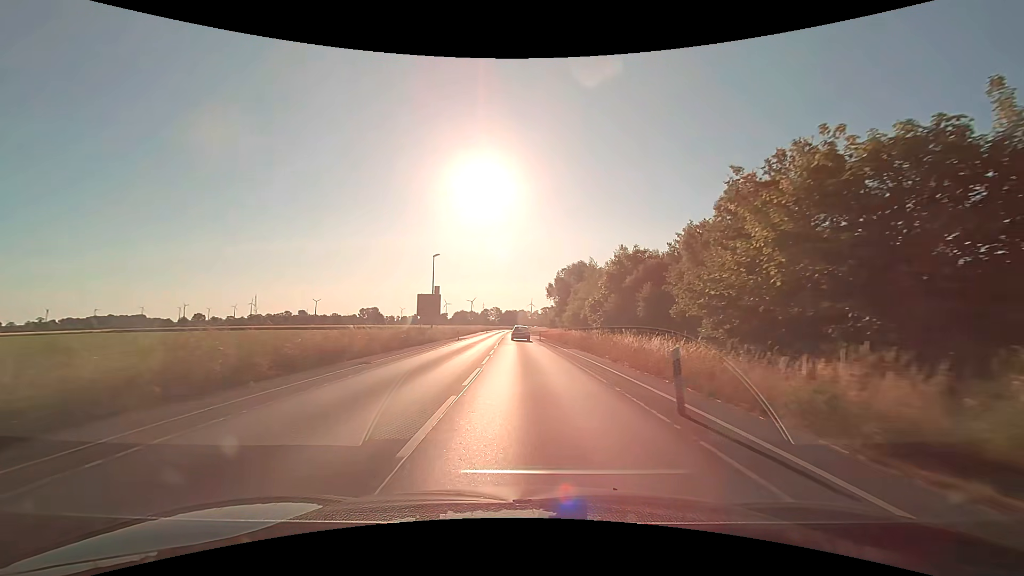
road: secondary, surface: asphalt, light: Day
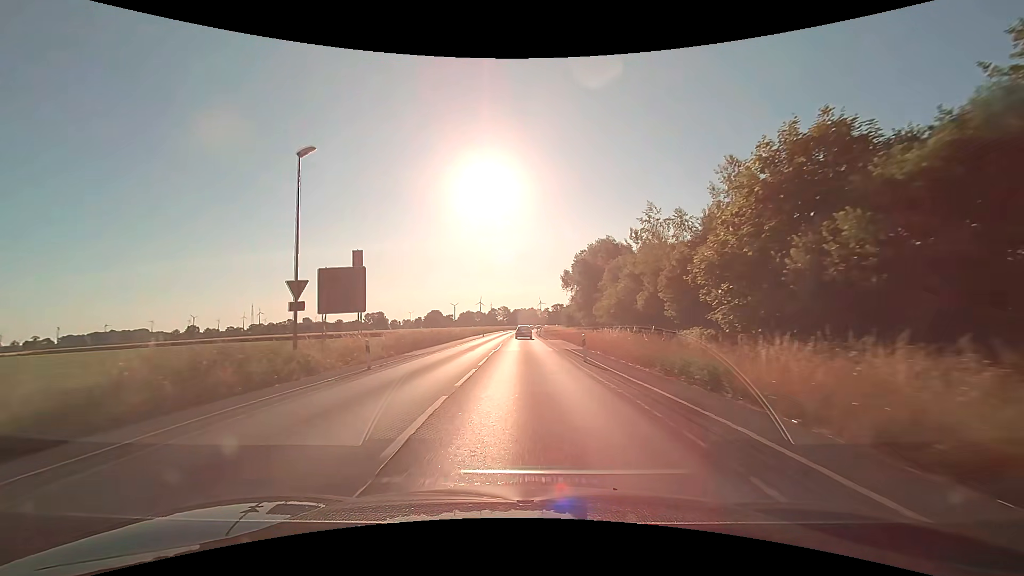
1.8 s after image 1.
(-0.3, +30.4) m; -1°
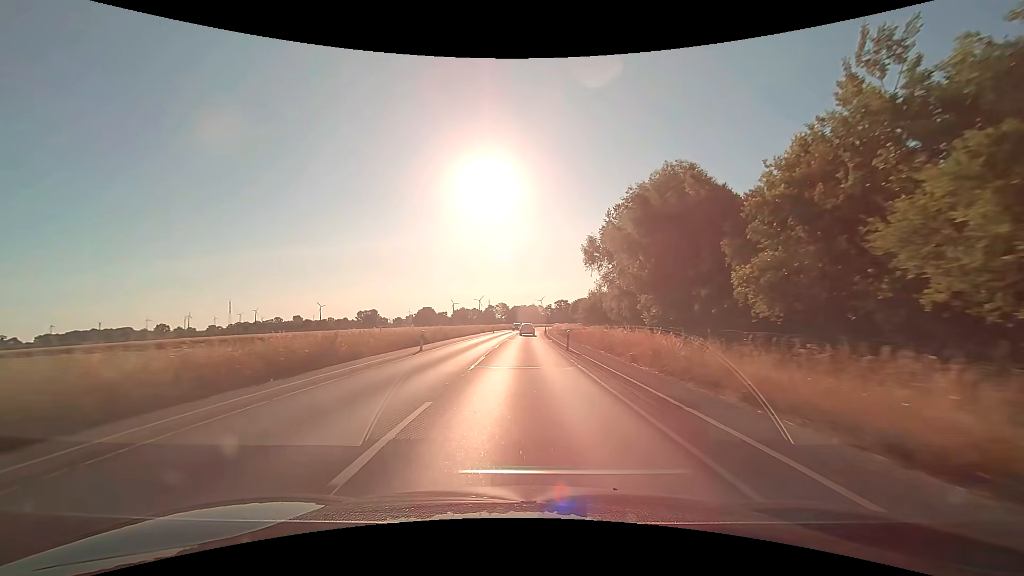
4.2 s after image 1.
(-0.2, +43.1) m; 0°
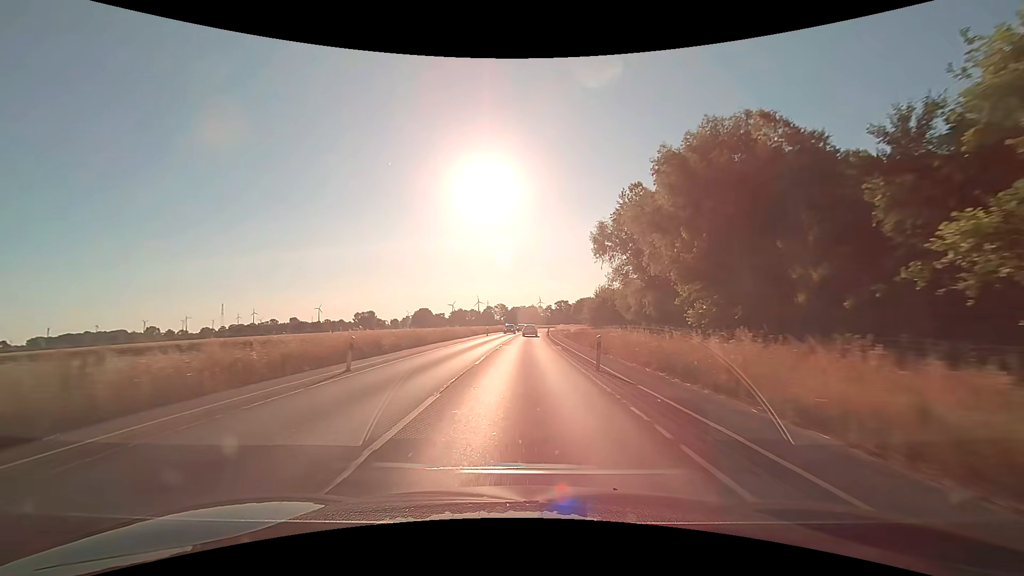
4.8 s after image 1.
(0.0, +11.2) m; 0°
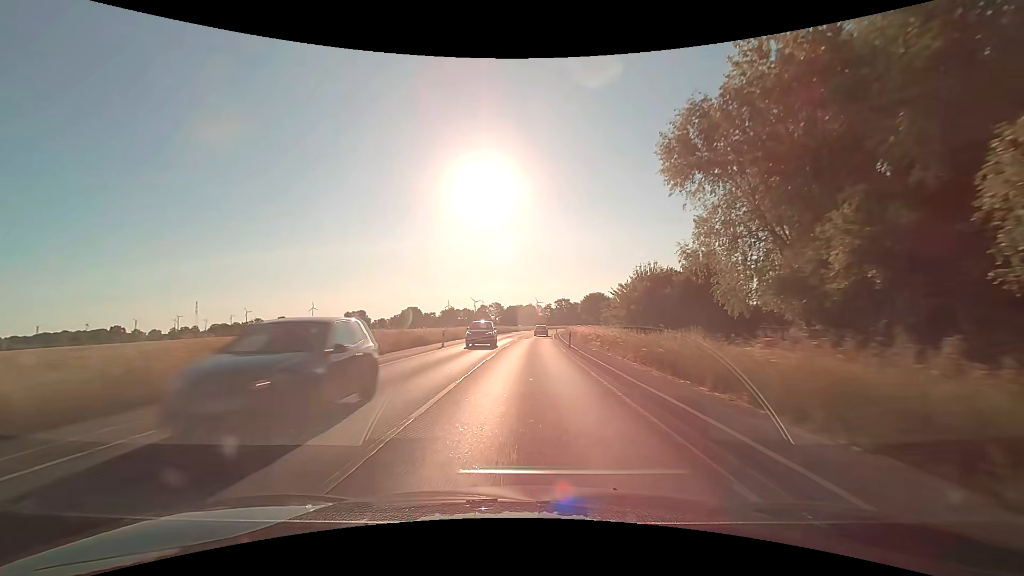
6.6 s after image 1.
(0.0, +34.5) m; 0°
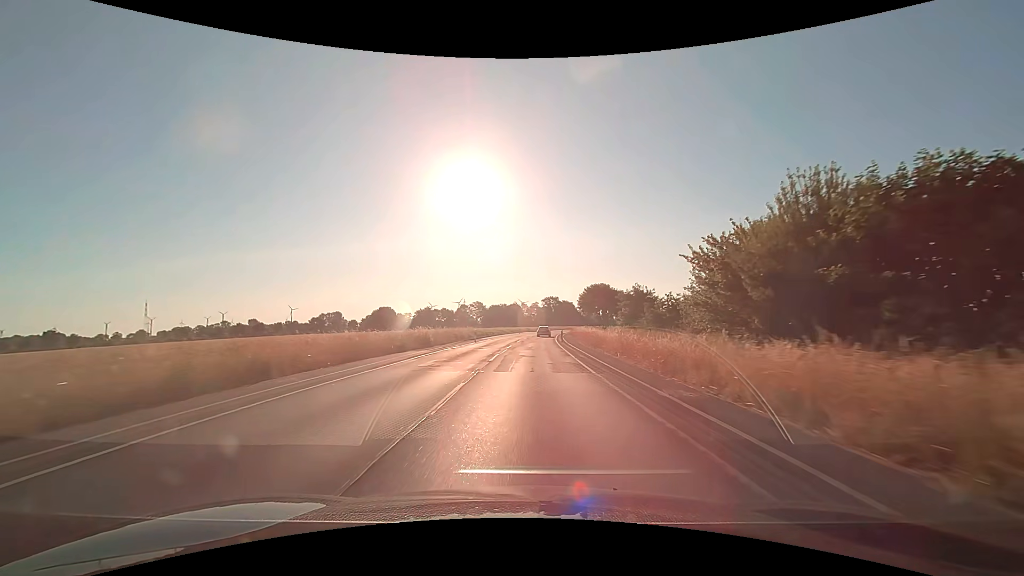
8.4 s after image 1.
(+0.4, +35.9) m; +2°
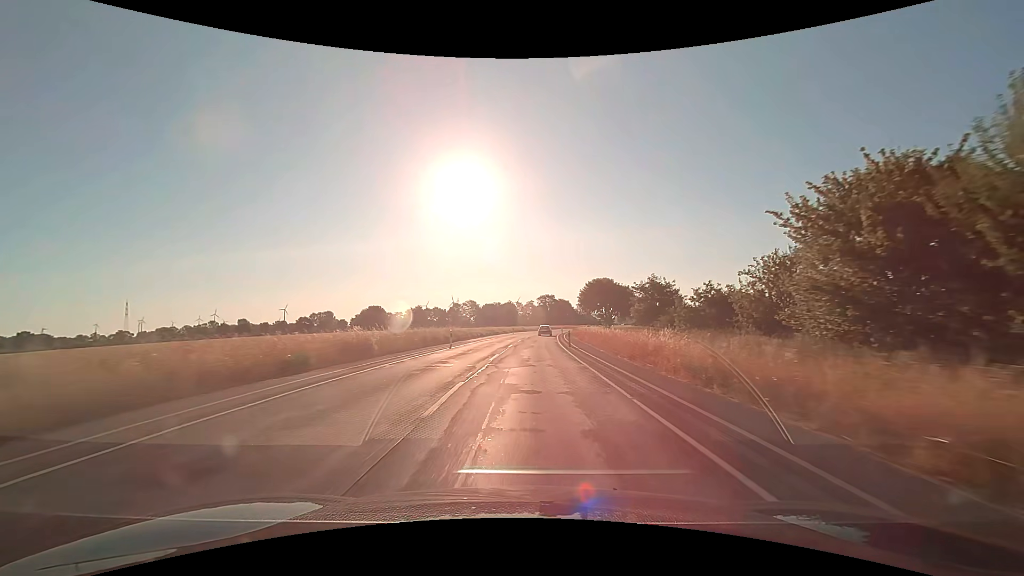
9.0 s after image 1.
(+0.1, +12.2) m; +1°
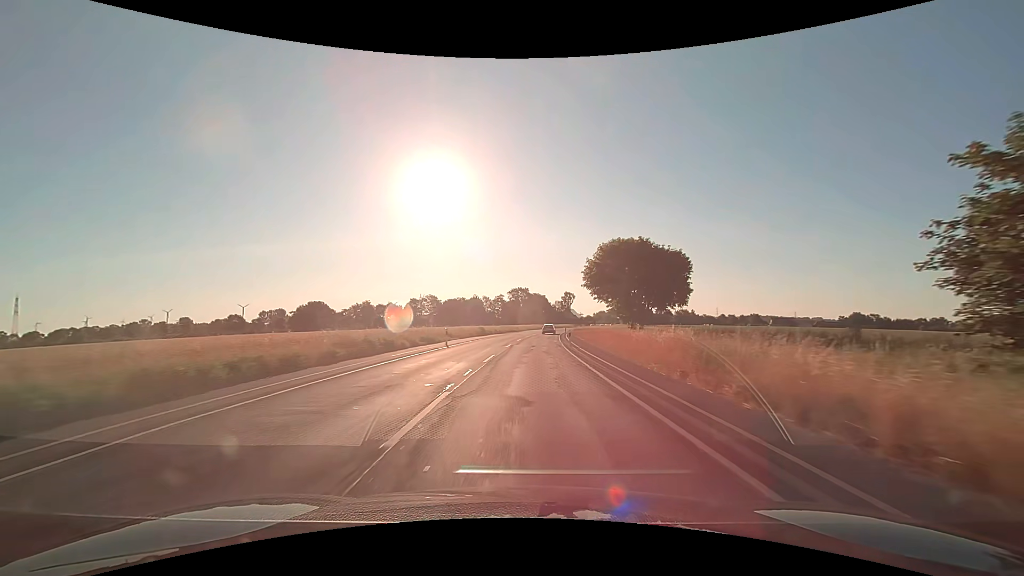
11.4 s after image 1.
(+1.1, +50.1) m; +3°
(0, +10) (0, +20) (+1, +30) (+1, +40) (+2, +50) (+2, +60) (+3, +70) (+4, +80) (+5, +90) (+6, +100) m
